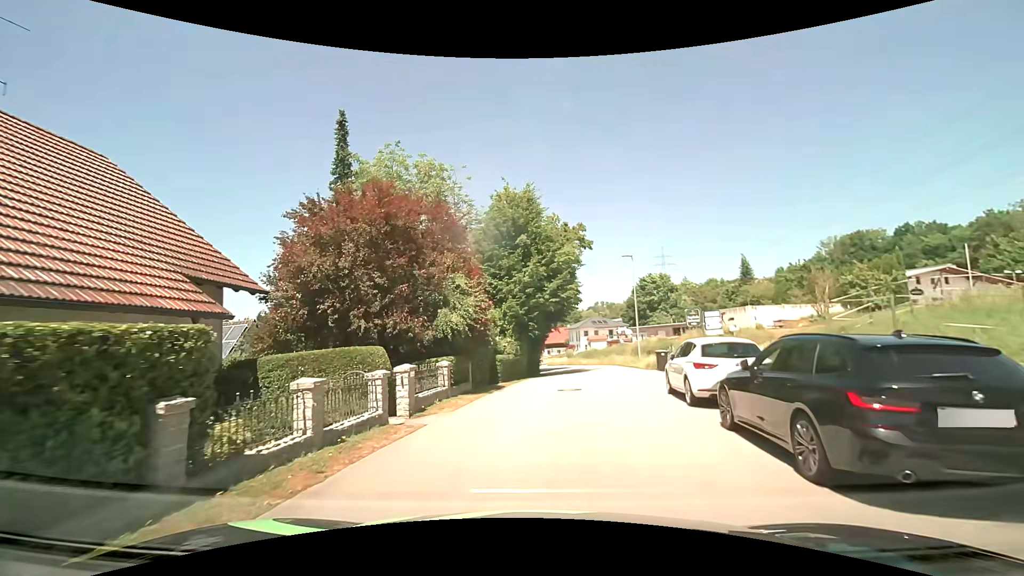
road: residential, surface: asphalt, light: Day
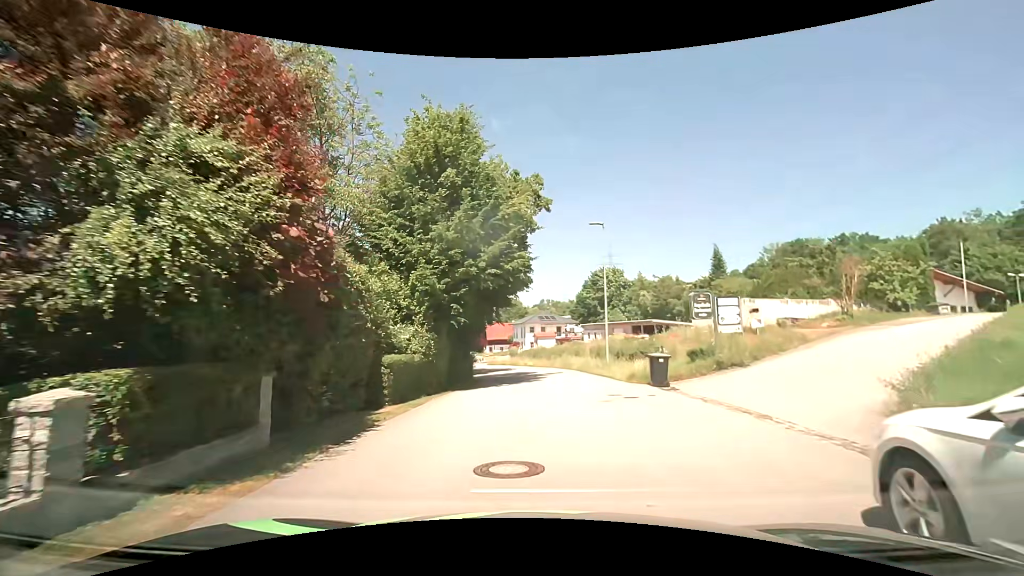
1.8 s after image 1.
(+0.2, +10.5) m; +4°
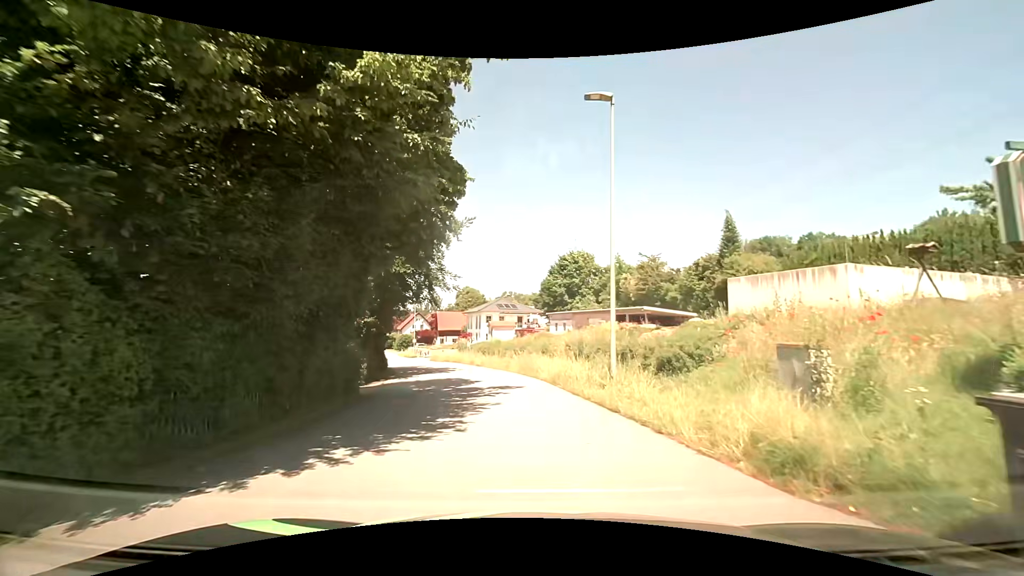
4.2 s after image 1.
(+0.8, +14.1) m; +5°
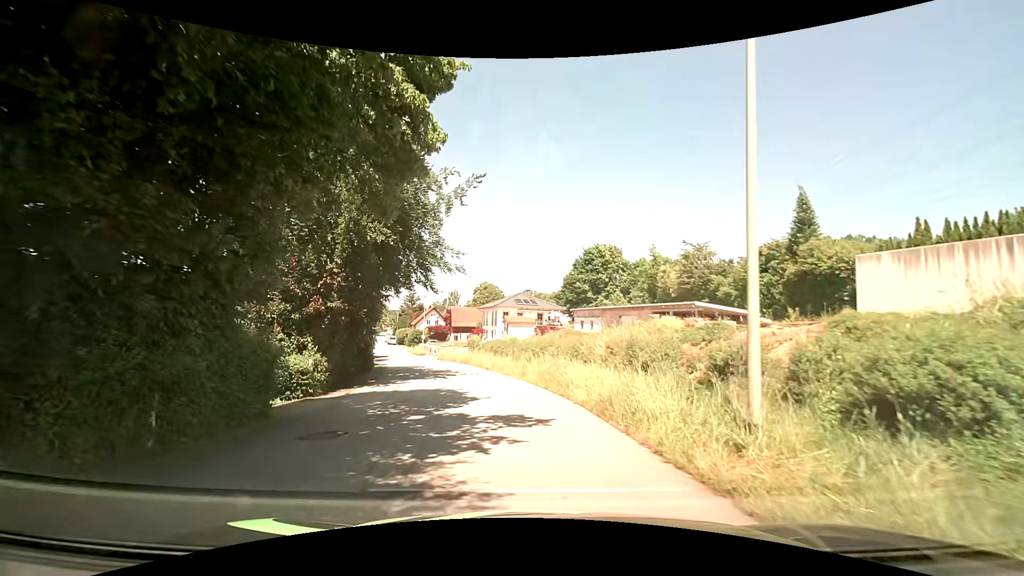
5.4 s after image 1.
(-0.2, +7.2) m; -3°
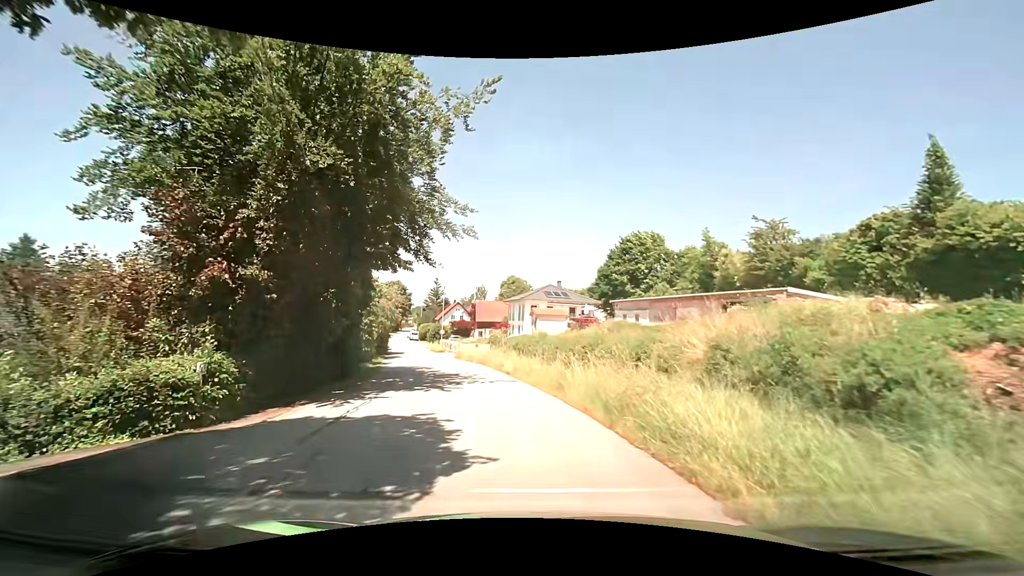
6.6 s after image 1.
(-0.2, +7.4) m; -3°
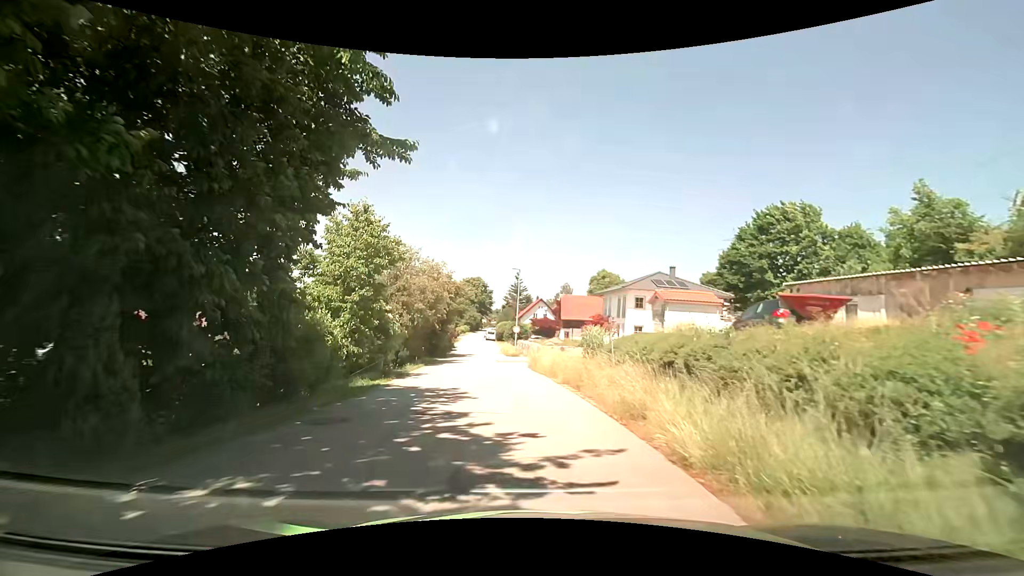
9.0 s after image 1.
(-1.4, +15.3) m; -10°
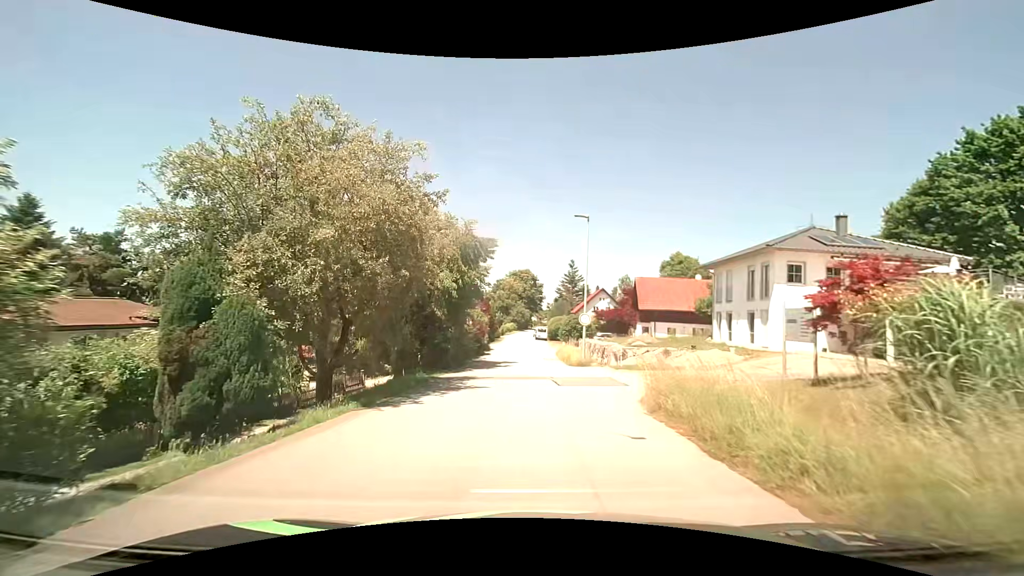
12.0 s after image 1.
(-1.4, +19.2) m; -6°
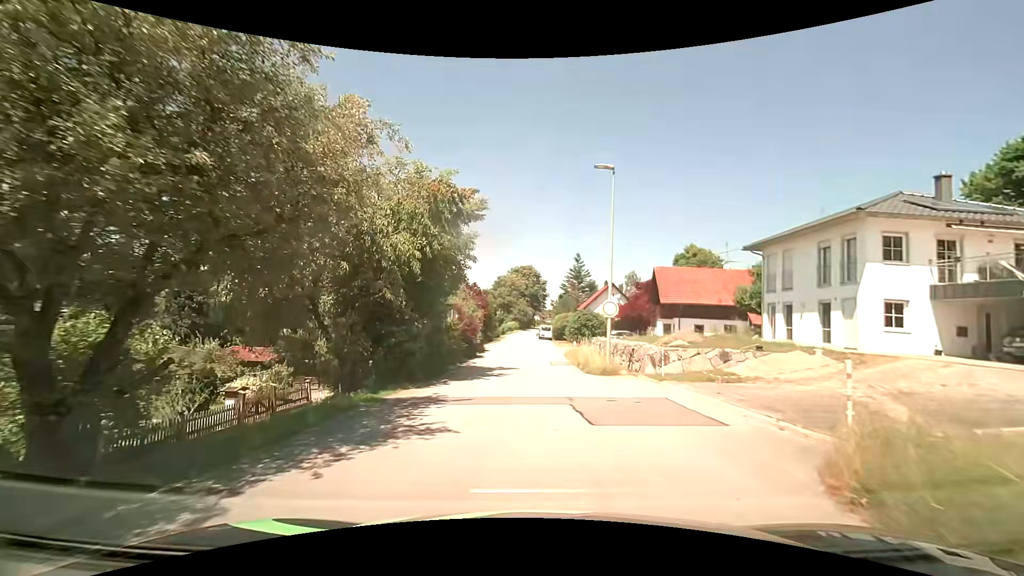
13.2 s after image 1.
(0.0, +7.6) m; 0°
